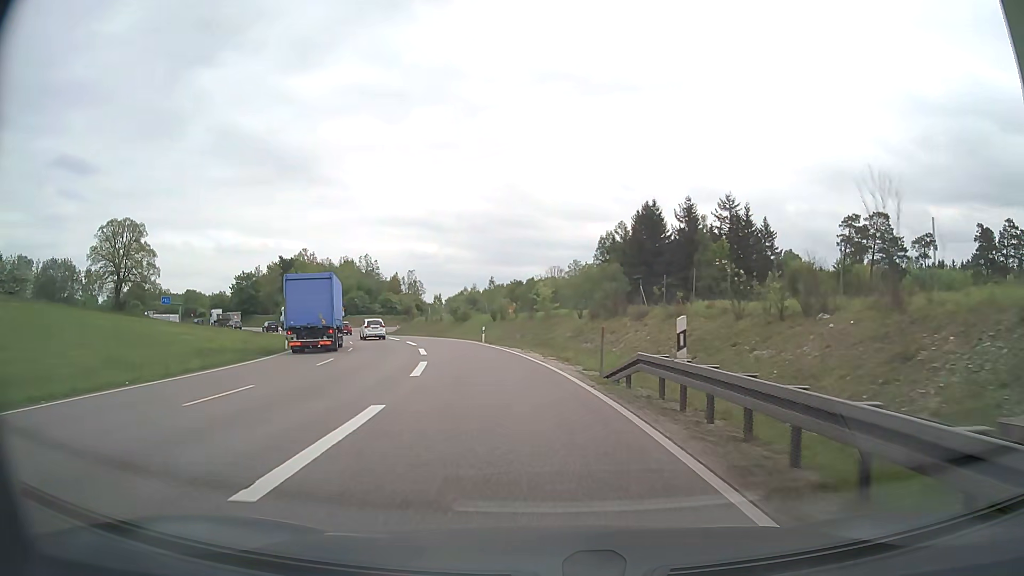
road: trunk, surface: asphalt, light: Day
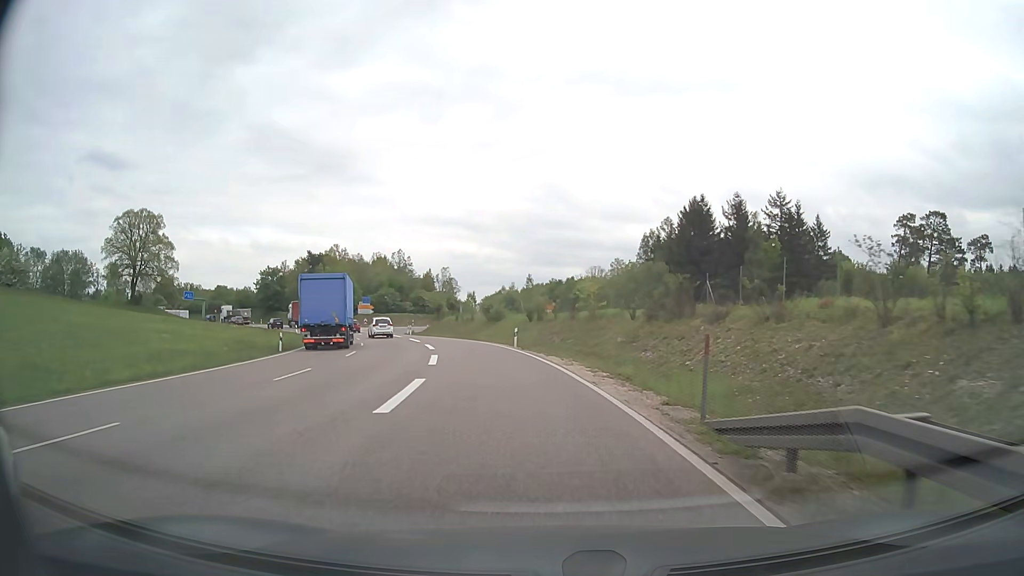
(-0.2, +7.2) m; -3°
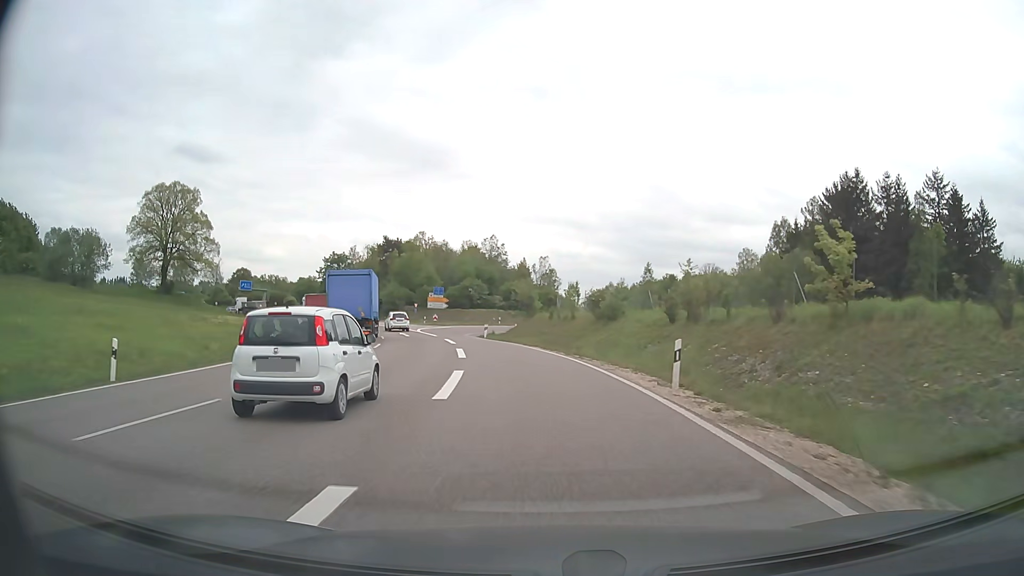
(-1.9, +22.8) m; -9°
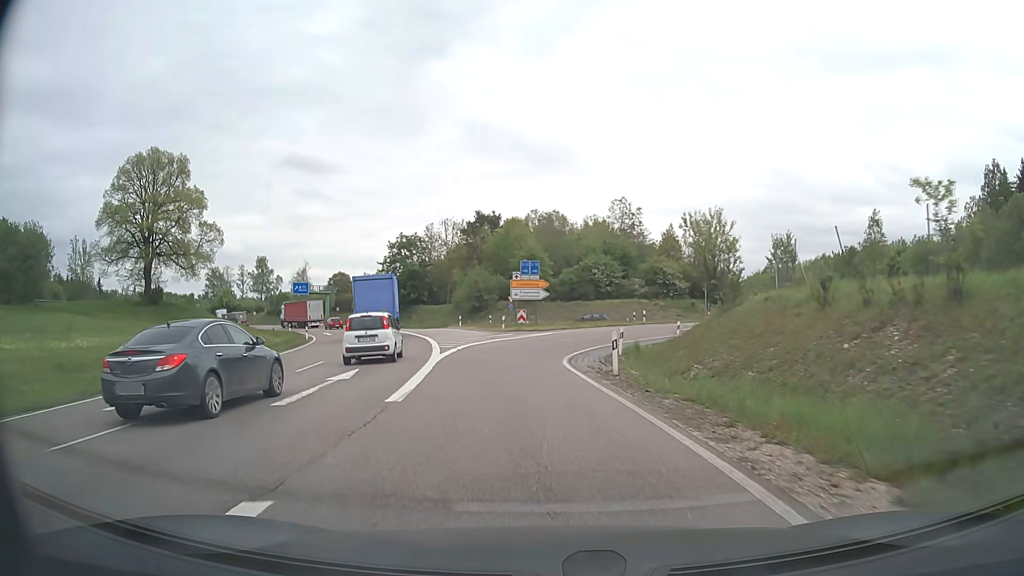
(-2.7, +36.8) m; -11°
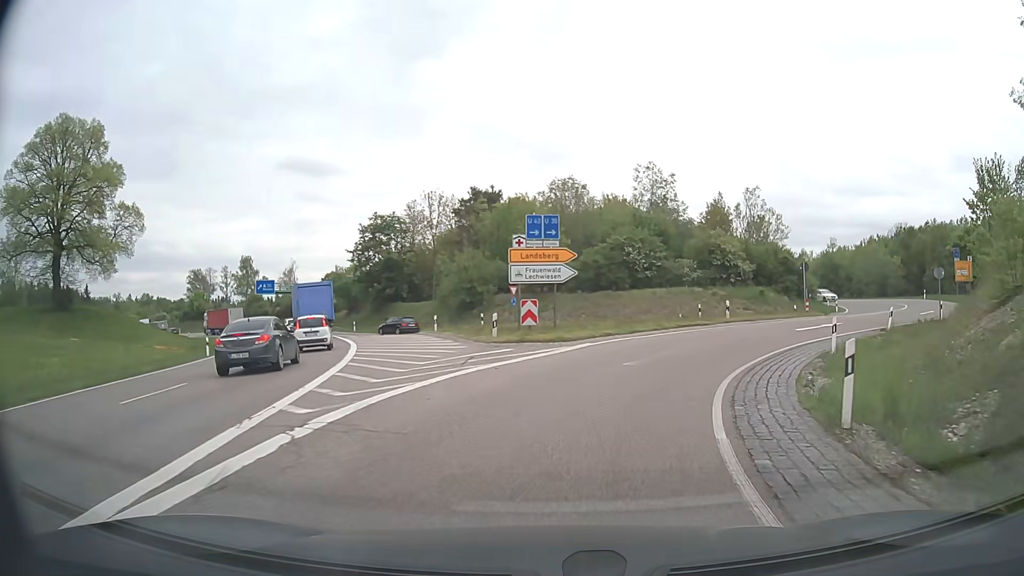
(-0.9, +19.3) m; -2°
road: secondary
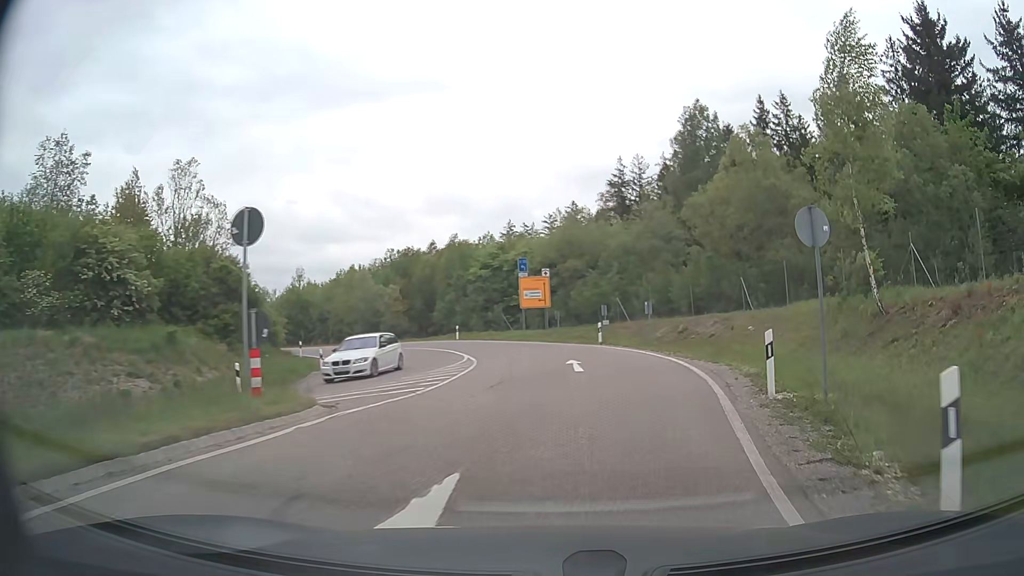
(+9.8, +26.1) m; +46°
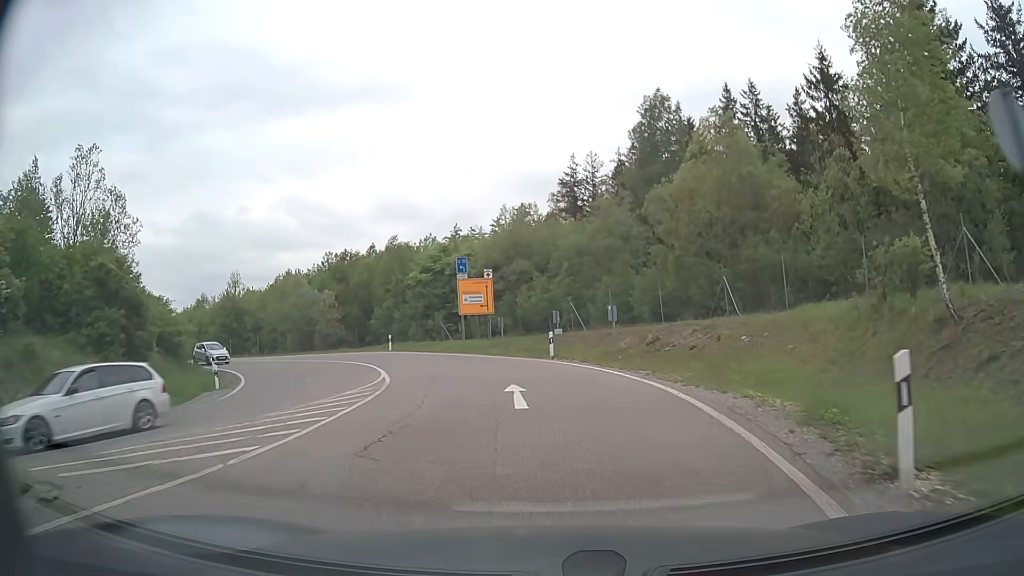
(+0.3, +5.9) m; +4°
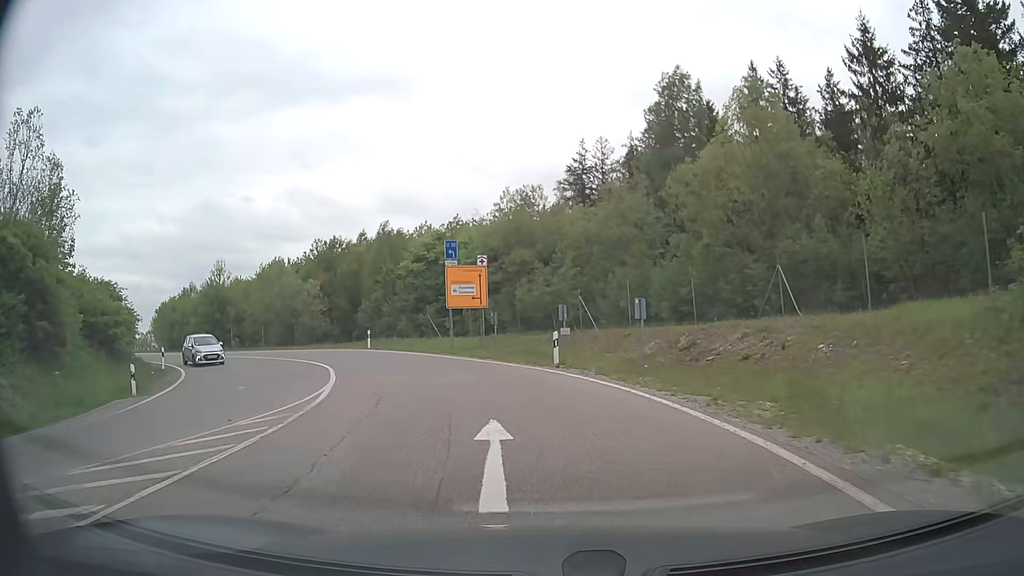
(0.0, +6.1) m; 0°
(-1, +10) (-3, +20) (-7, +29) (-13, +37) (-21, +42) (-30, +47) (-39, +52) (-48, +56) (-56, +62) (-64, +69) m
